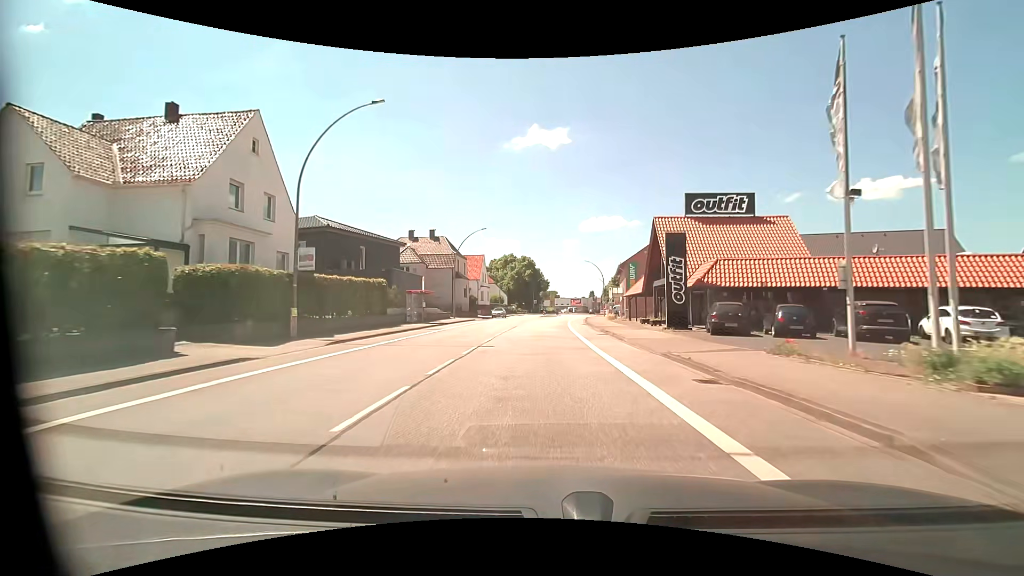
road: primary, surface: asphalt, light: Day
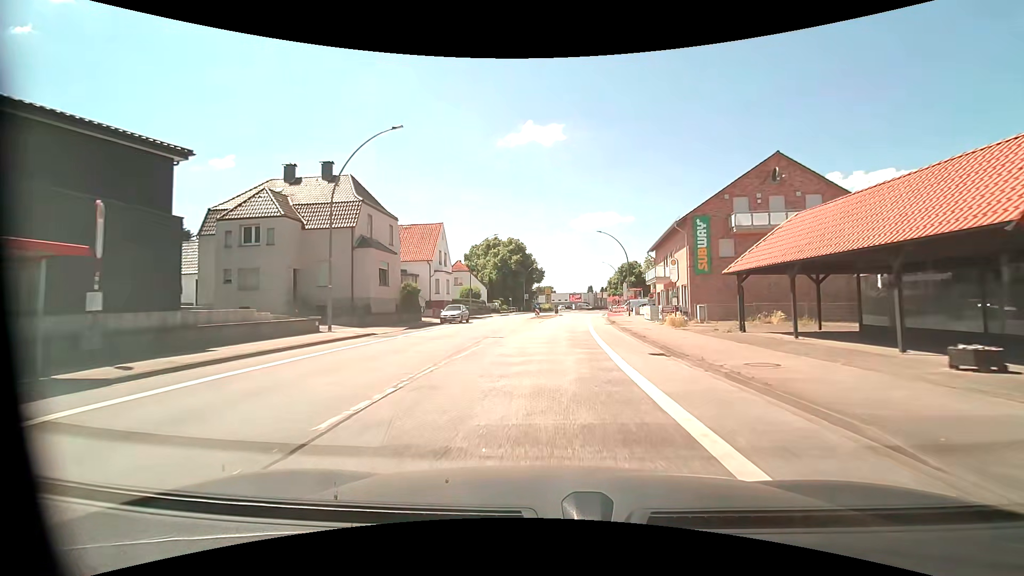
(-0.1, +30.9) m; 0°
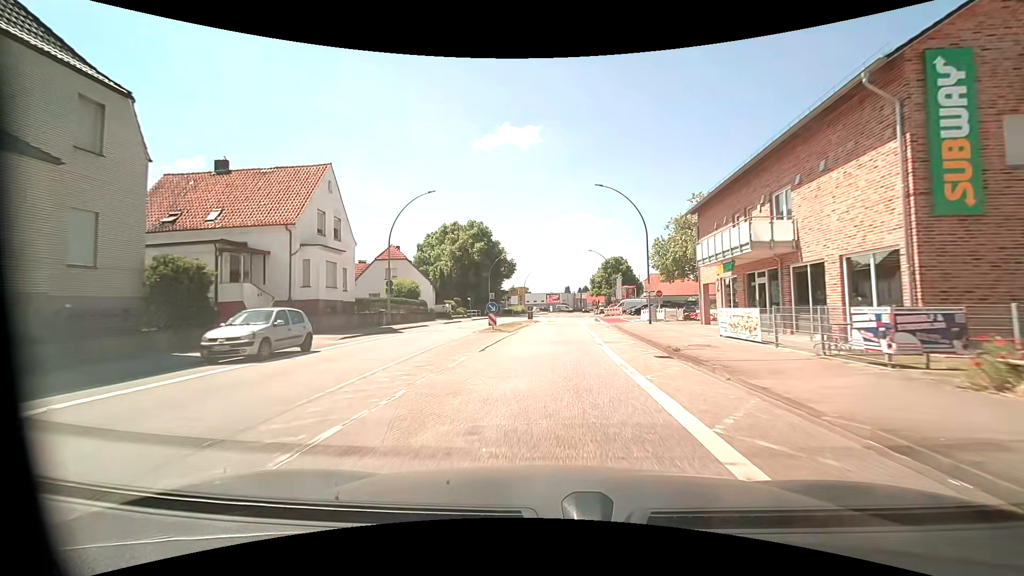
(+0.6, +23.5) m; +3°
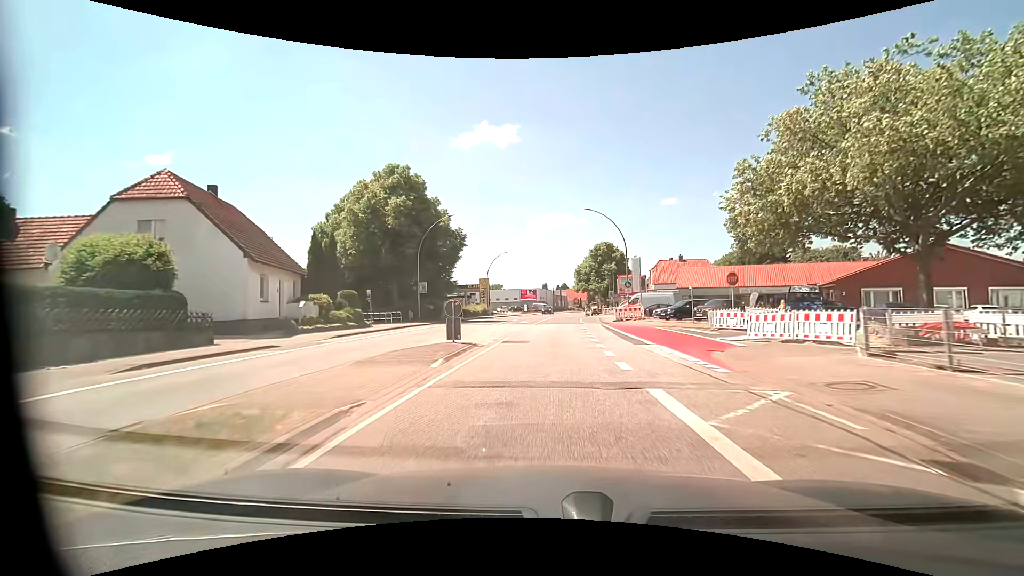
(+0.7, +31.5) m; +3°
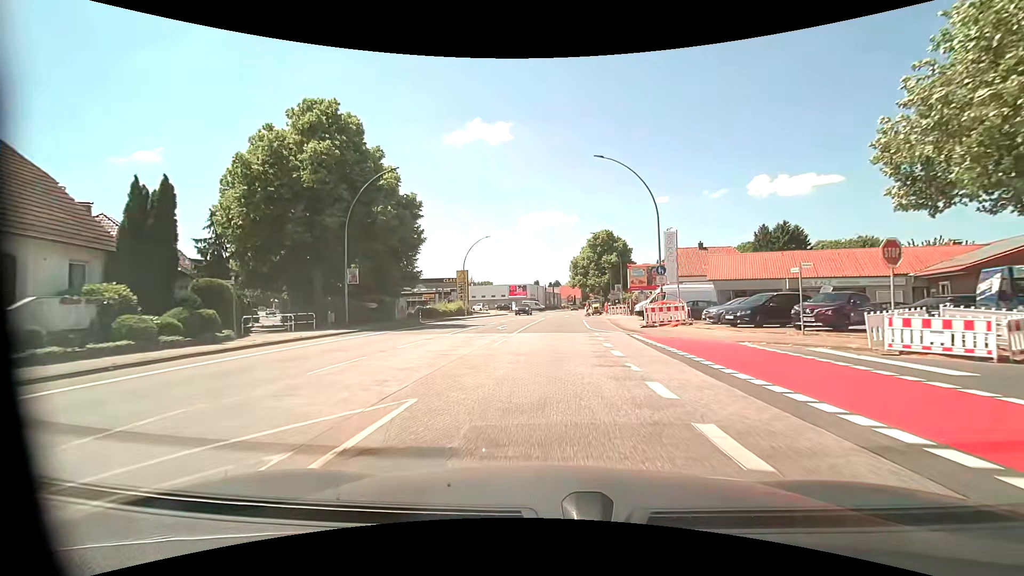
(+0.1, +15.2) m; +1°
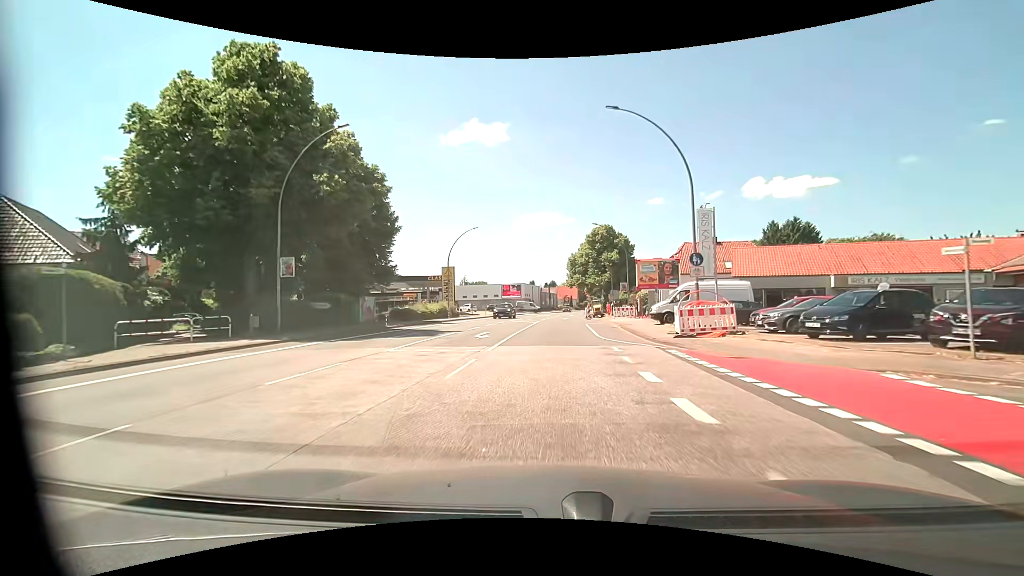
(0.0, +7.4) m; 0°
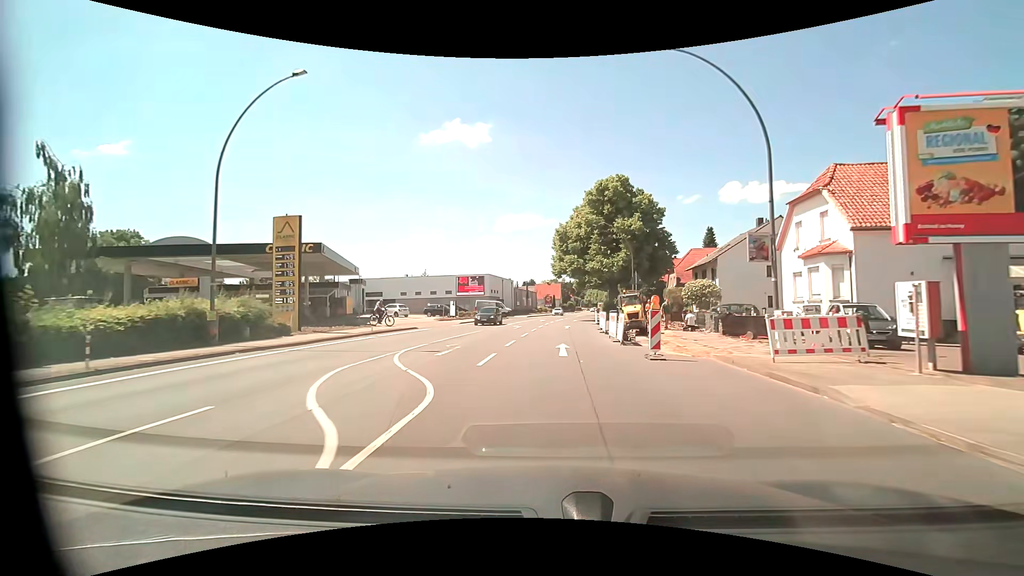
(+0.9, +36.3) m; +3°
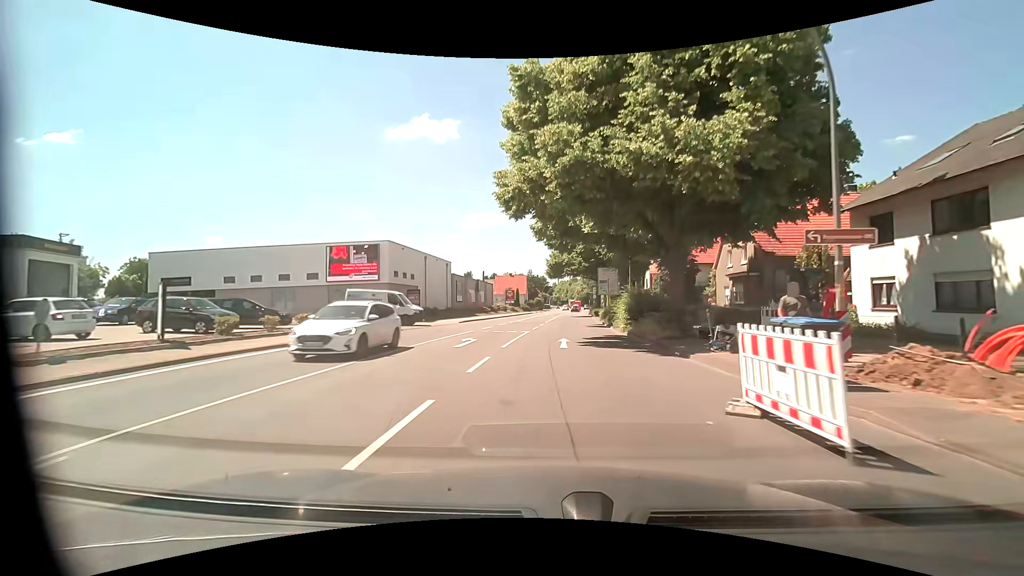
(+1.2, +37.6) m; +4°
(0, +10) (0, +20) (+1, +30) (+2, +40) (+2, +50) (+3, +60) (+3, +70) (+4, +80) (+5, +90) (+6, +100) m
